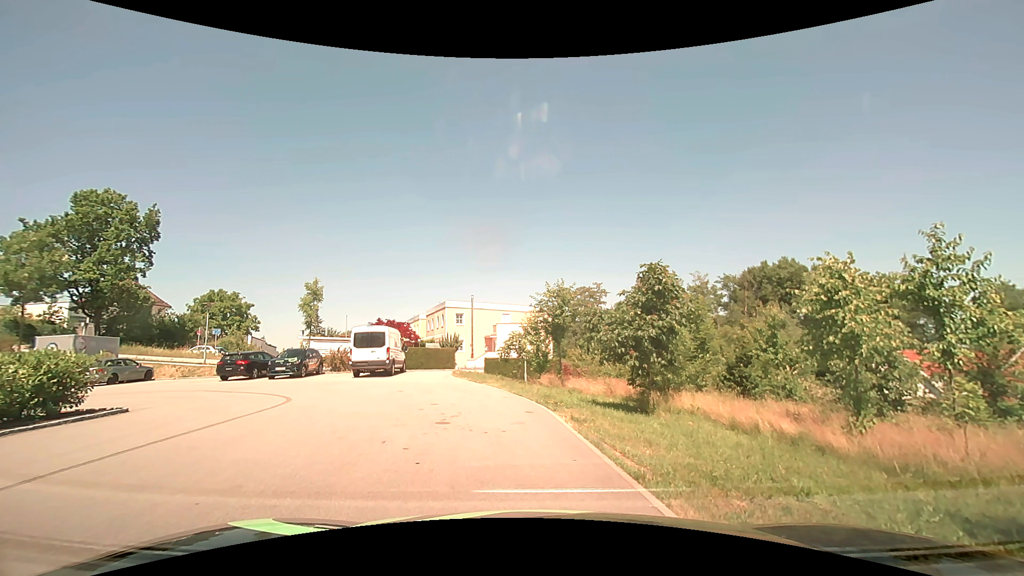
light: Day
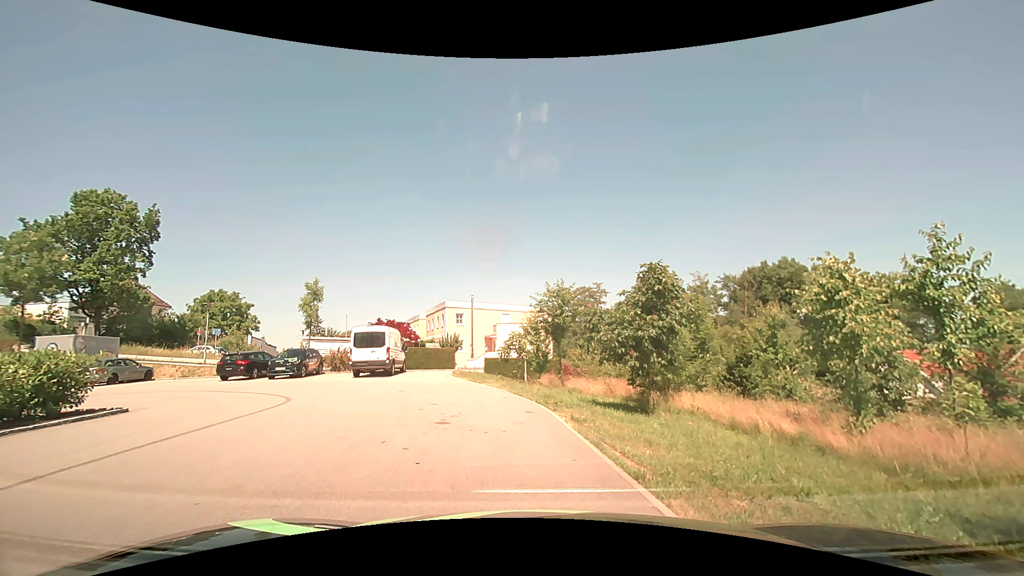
(0.0, 0.0) m; 0°
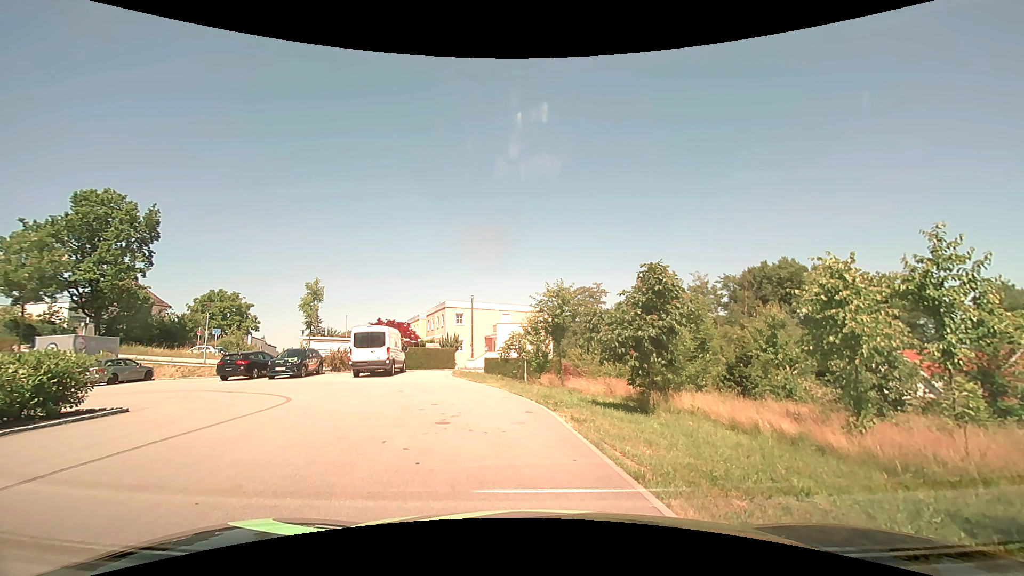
(0.0, 0.0) m; 0°
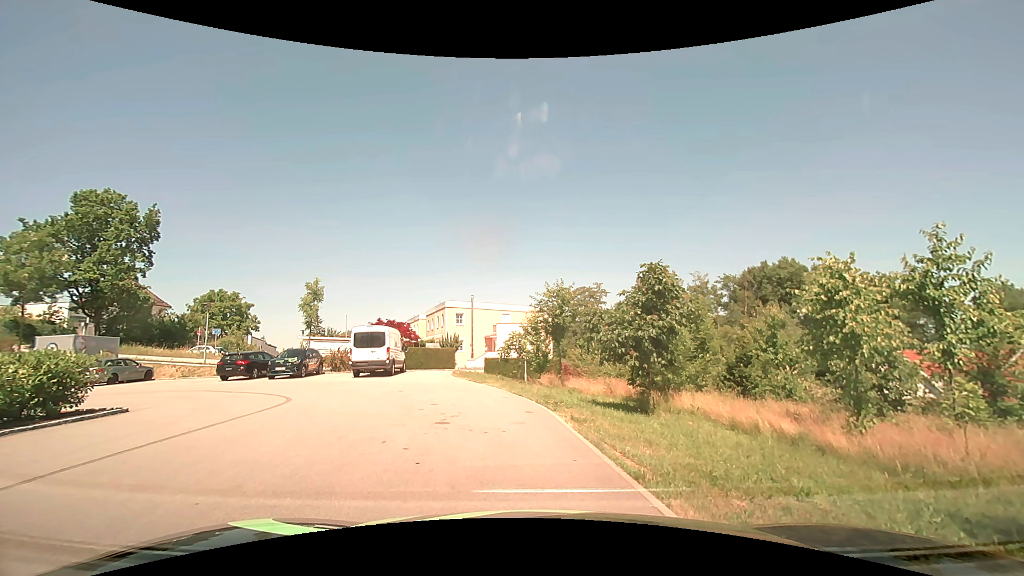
(0.0, 0.0) m; 0°
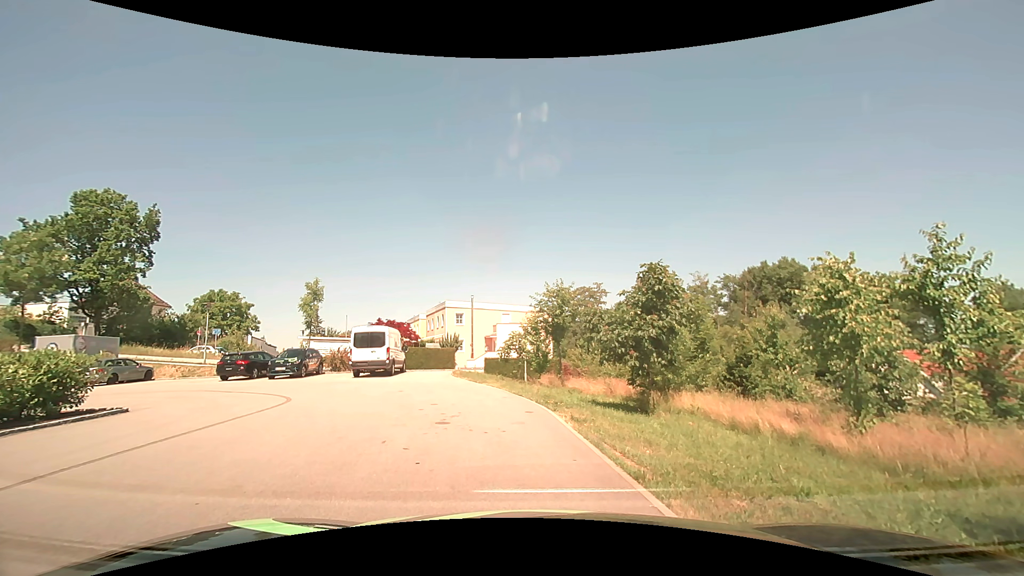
(0.0, 0.0) m; 0°
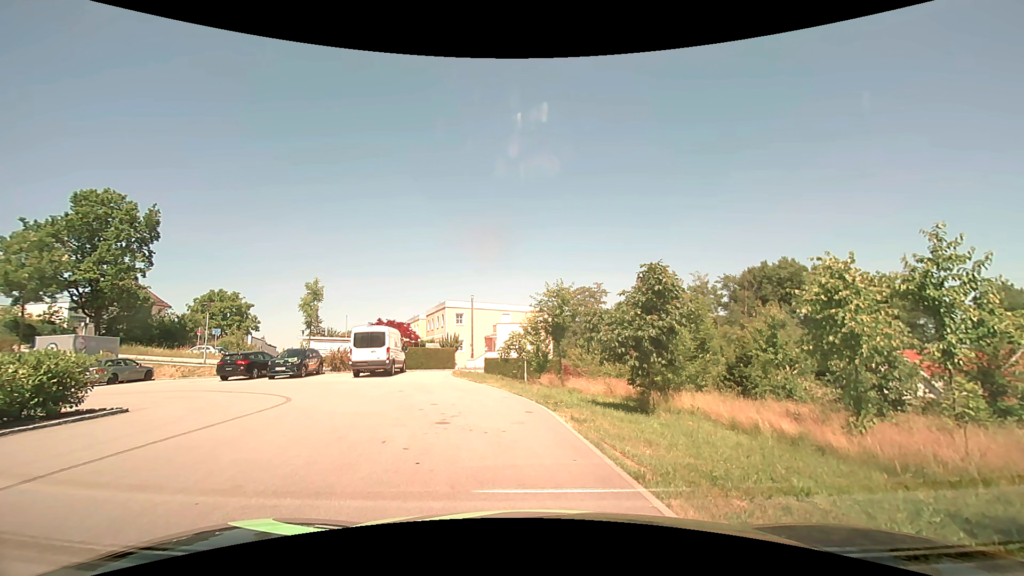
(0.0, 0.0) m; 0°
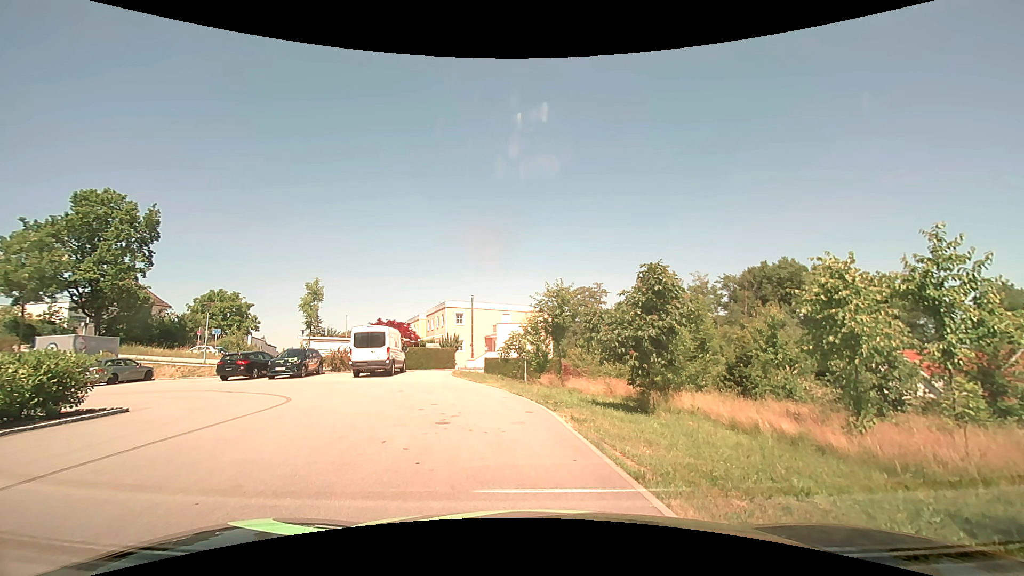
(0.0, 0.0) m; 0°
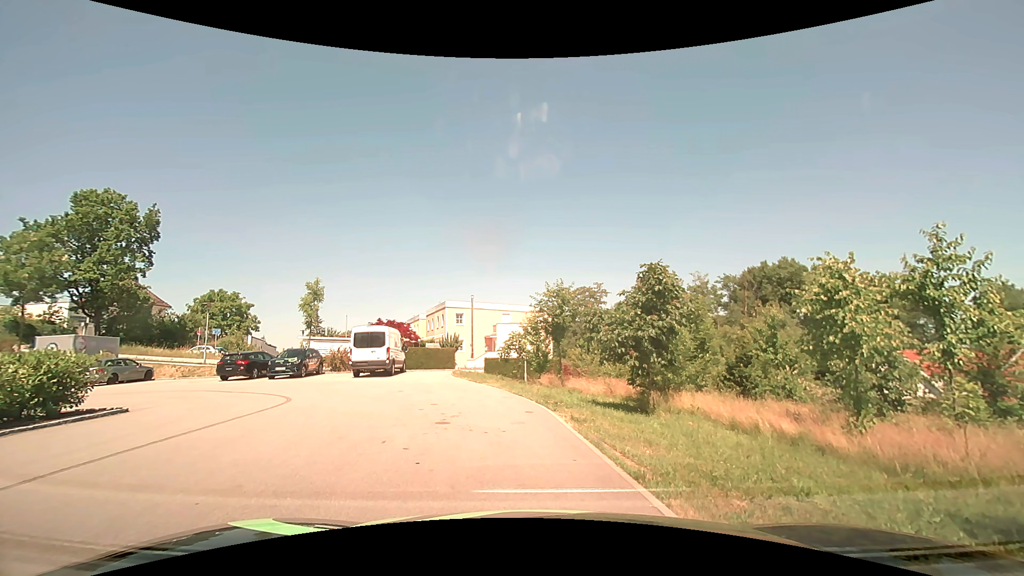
(0.0, 0.0) m; 0°
